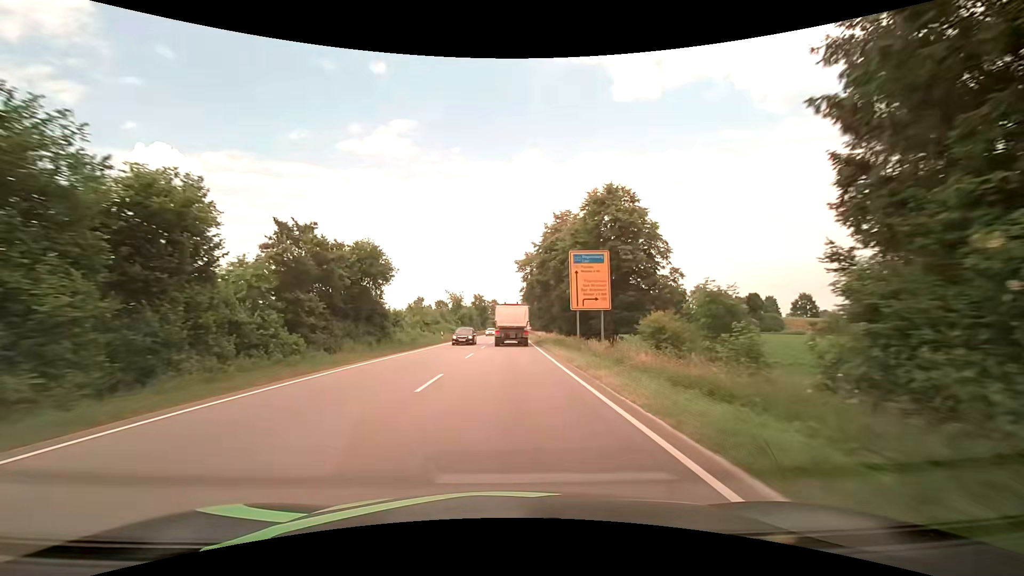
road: primary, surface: asphalt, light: Day
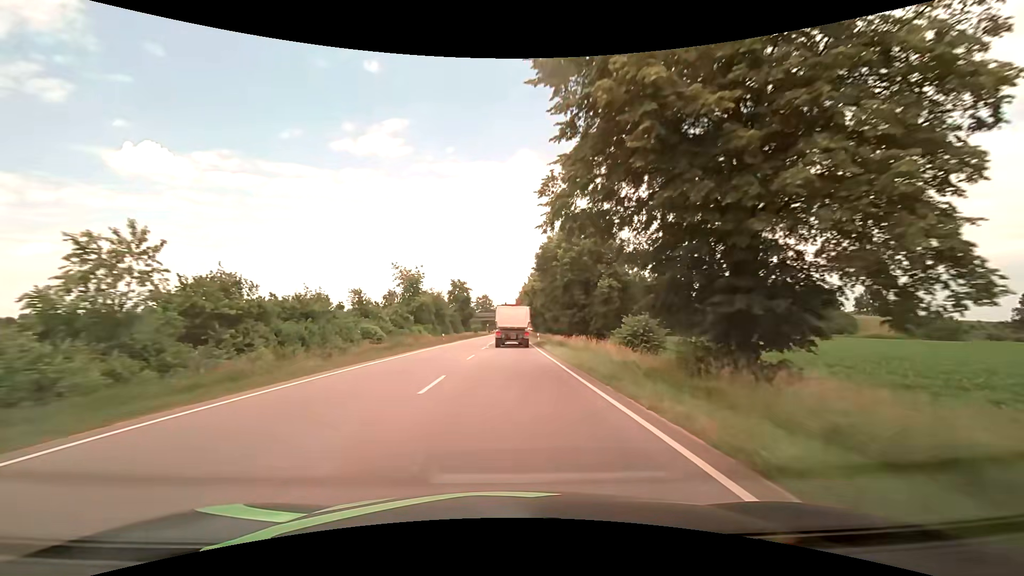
(+0.5, +47.7) m; +1°
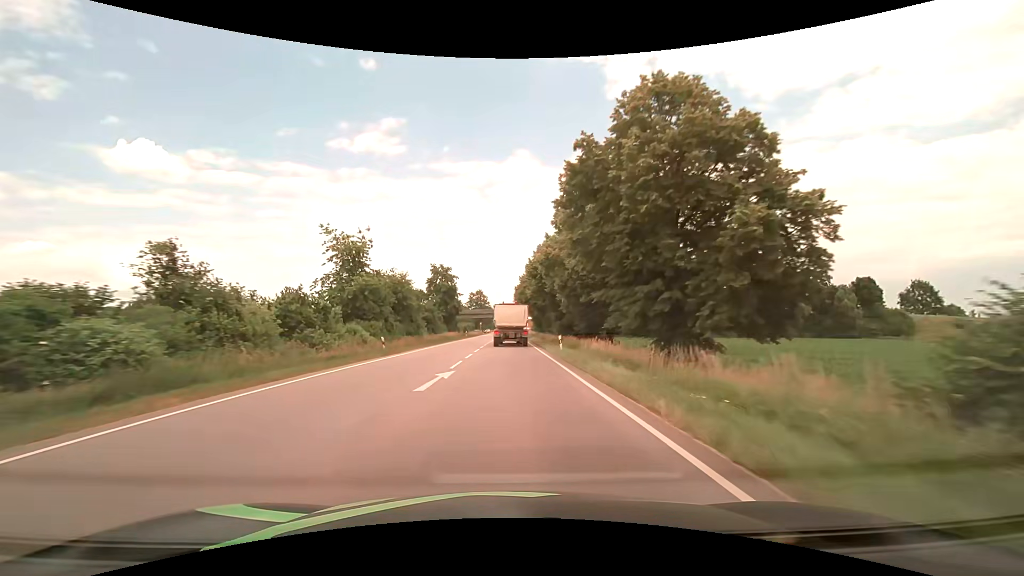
(+0.2, +23.9) m; 0°
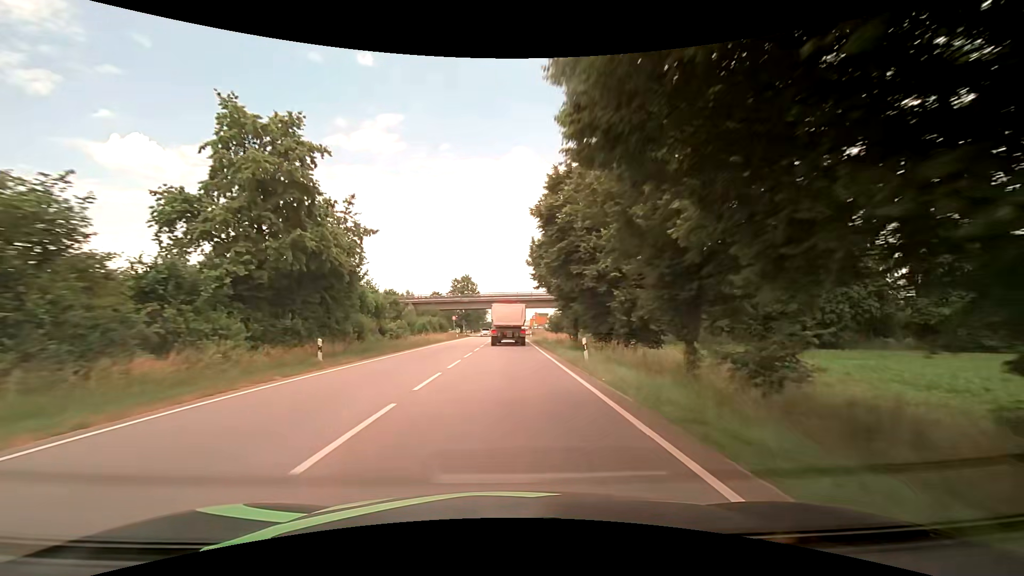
(+0.3, +60.0) m; 0°
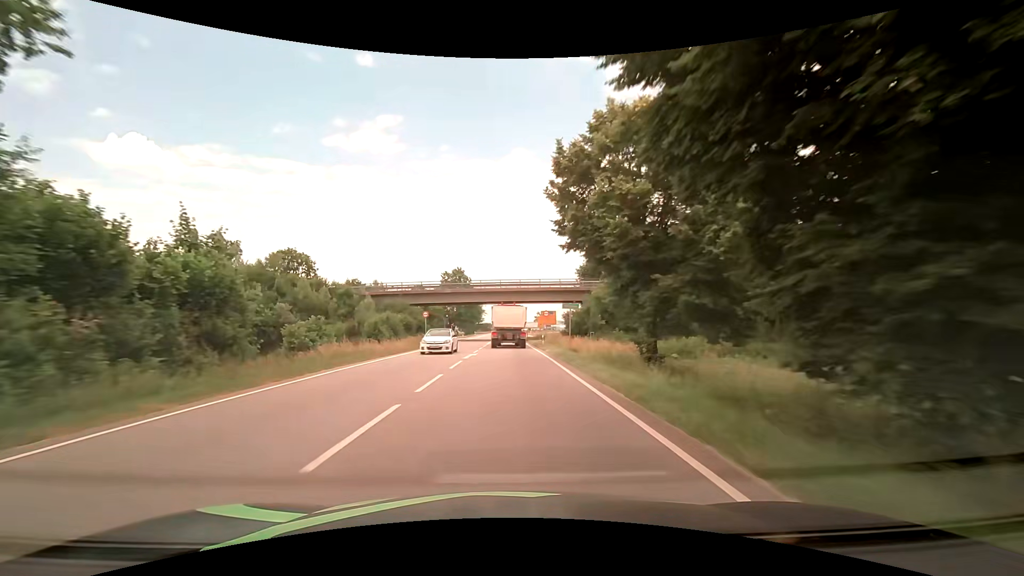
(+0.1, +24.0) m; 0°
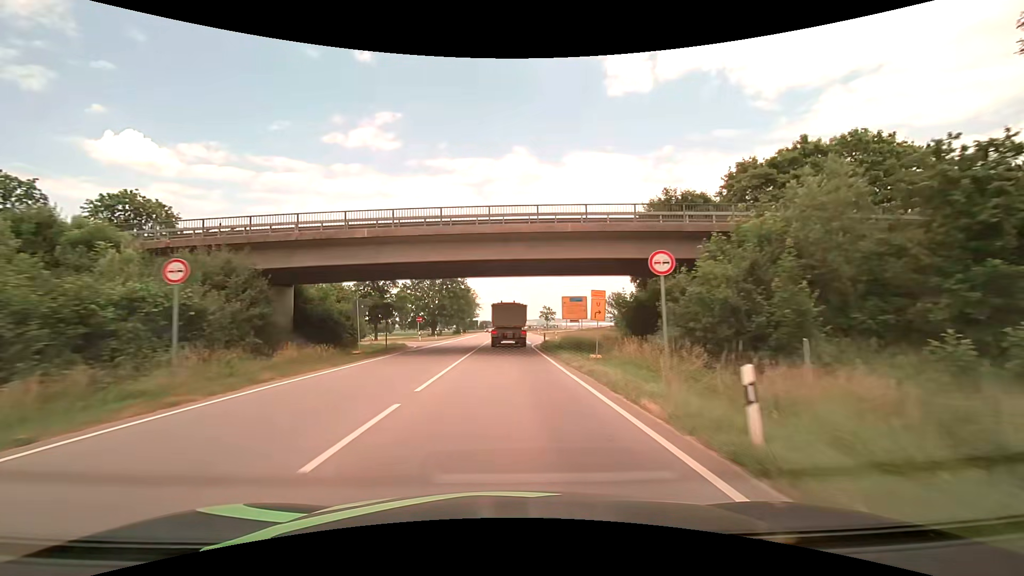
(+0.5, +35.9) m; +1°
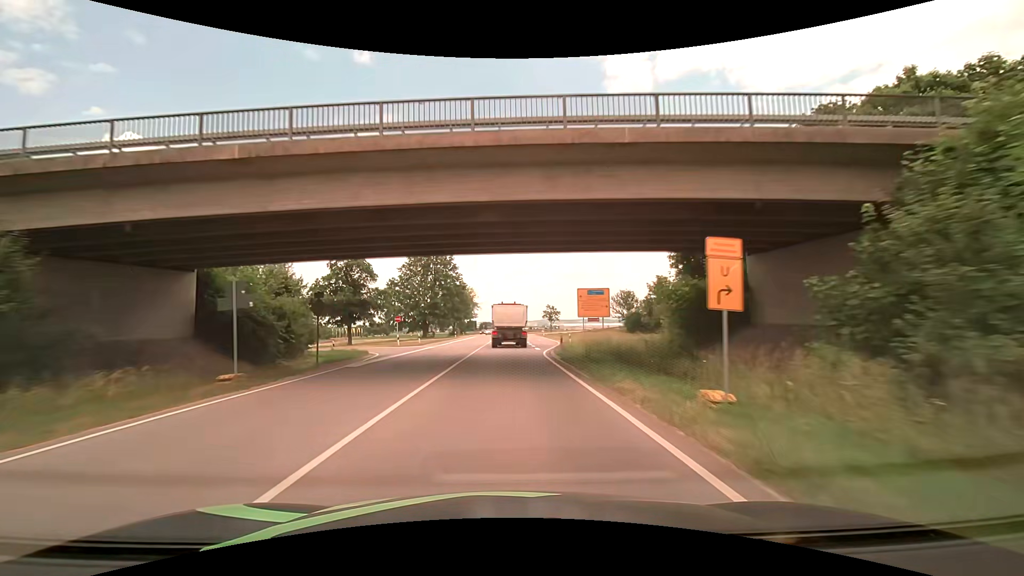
(0.0, +11.9) m; 0°
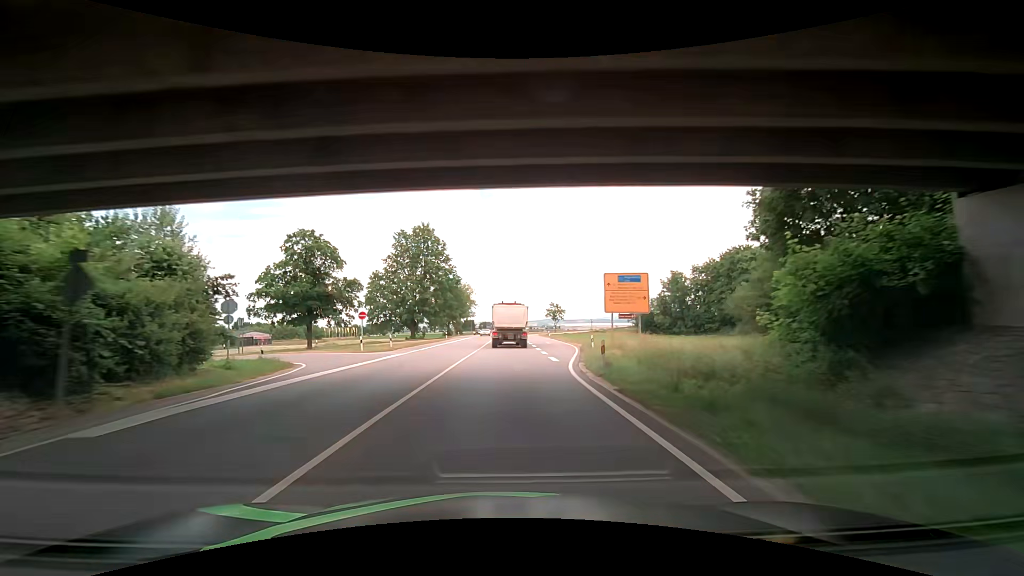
(0.0, +11.9) m; 0°
(0, +10) (0, +20) (0, +30) (0, +40) (0, +50) (0, +60) (0, +70) (0, +80) (0, +90) (0, +100) m
